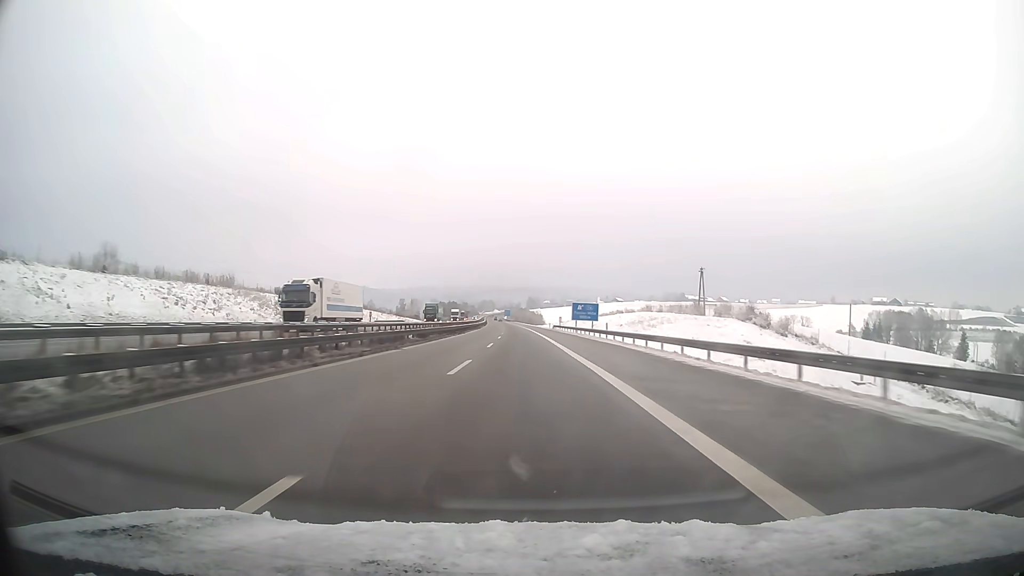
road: motorway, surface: asphalt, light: Day
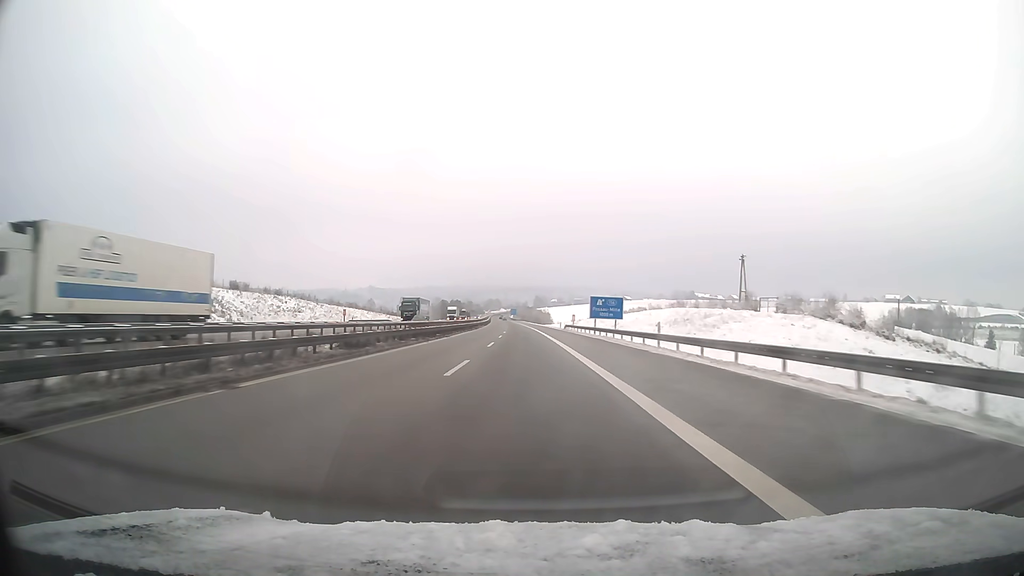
(-0.1, +19.0) m; -1°
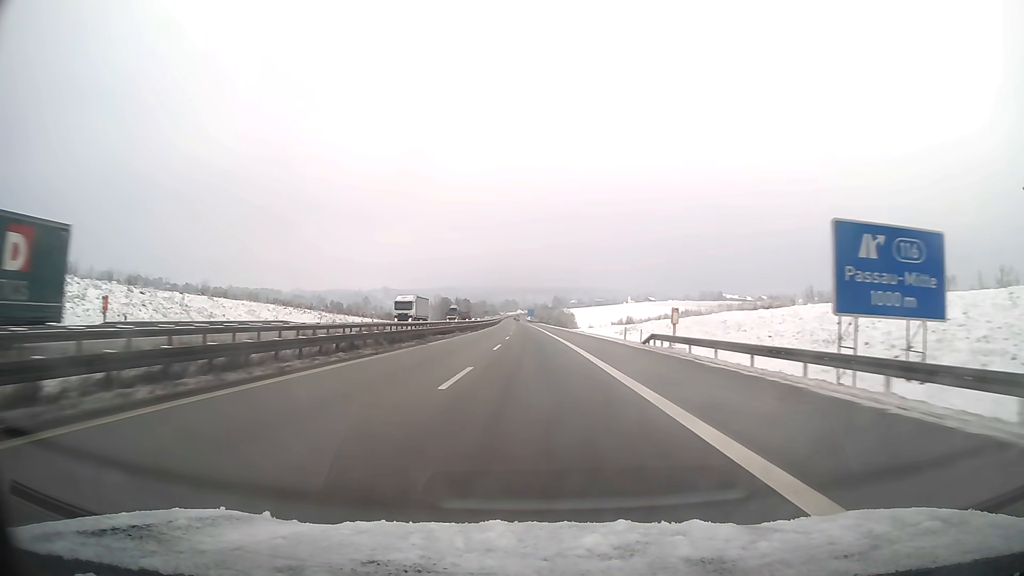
(-0.8, +57.0) m; -1°
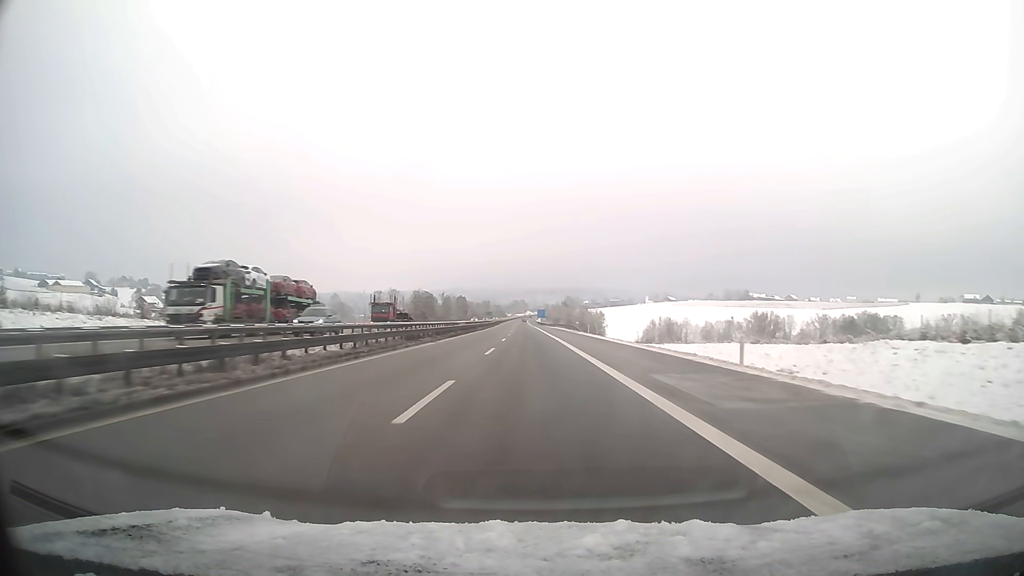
(-0.6, +76.1) m; -1°
